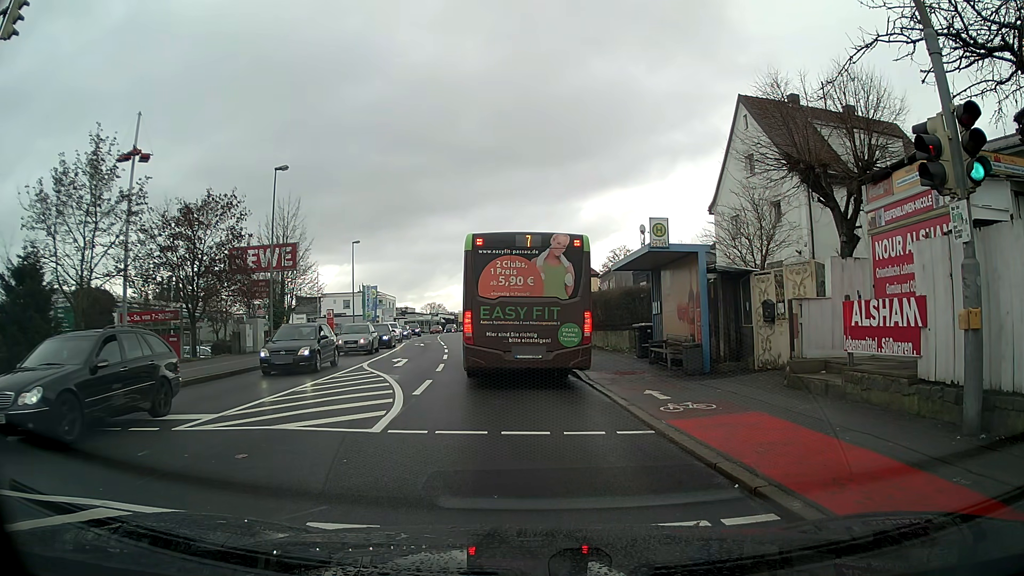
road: tertiary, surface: asphalt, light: Day
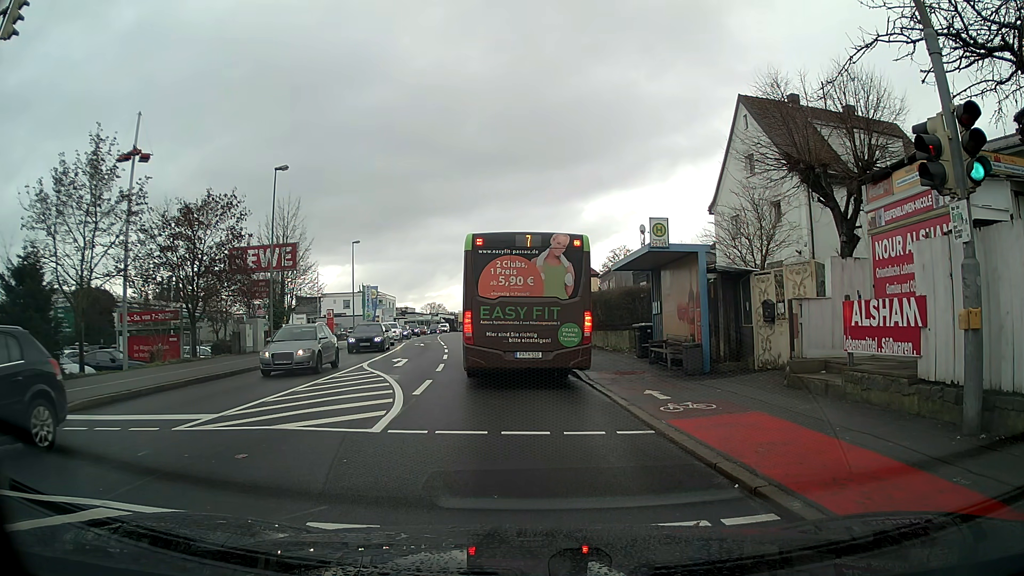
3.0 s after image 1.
(0.0, 0.0) m; 0°
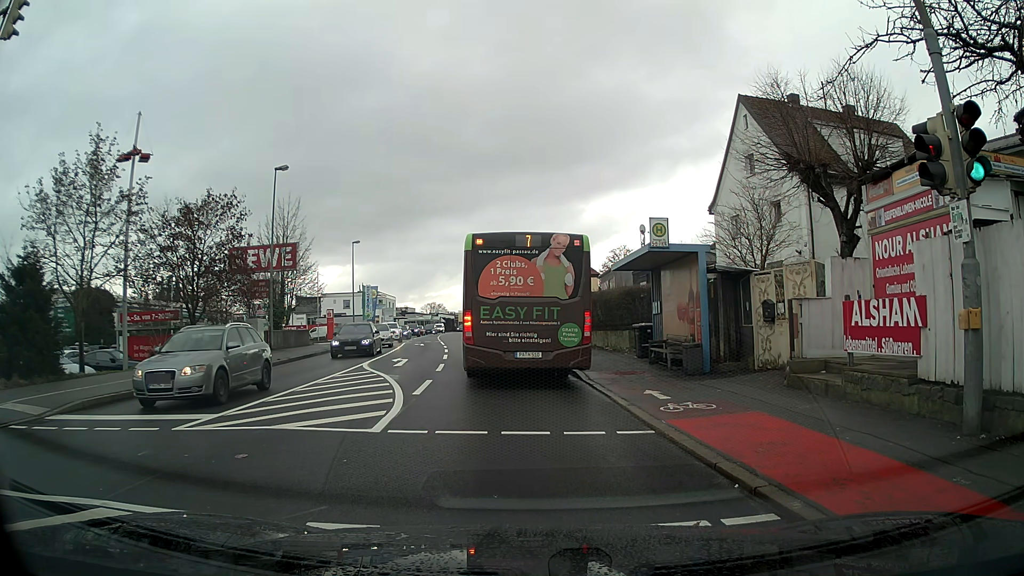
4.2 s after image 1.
(0.0, 0.0) m; 0°
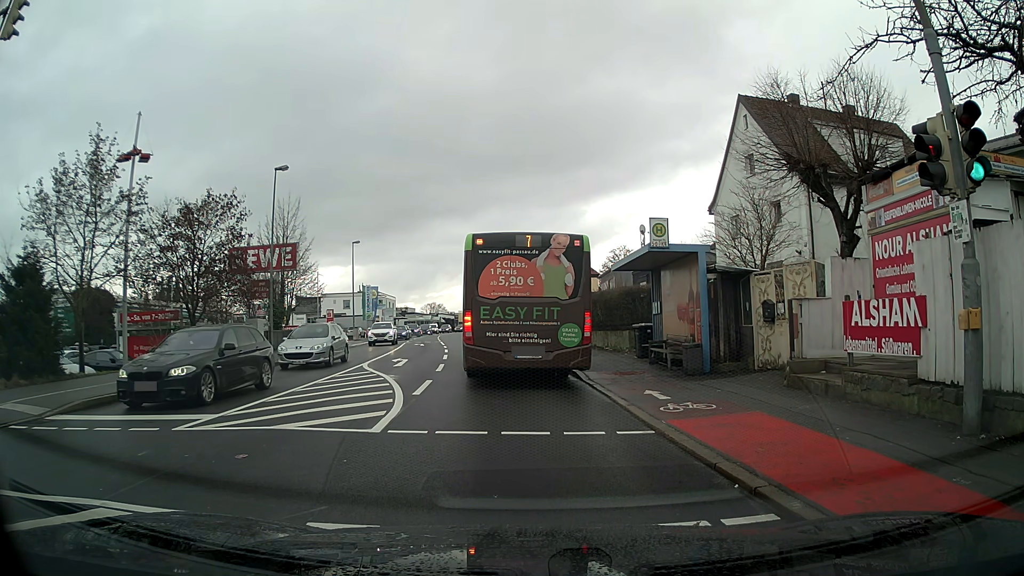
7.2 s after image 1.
(0.0, 0.0) m; 0°
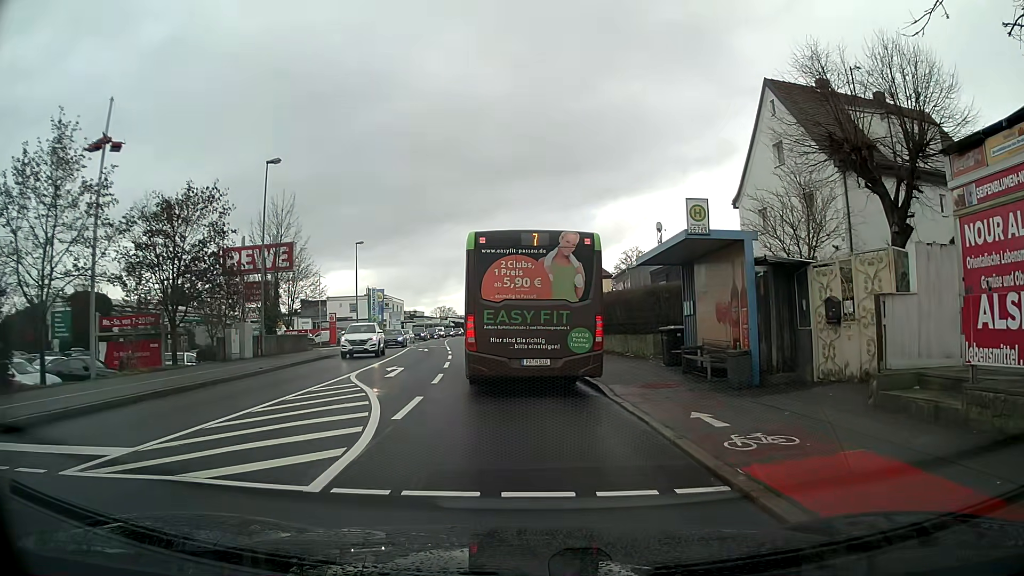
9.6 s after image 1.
(0.0, +3.0) m; -2°
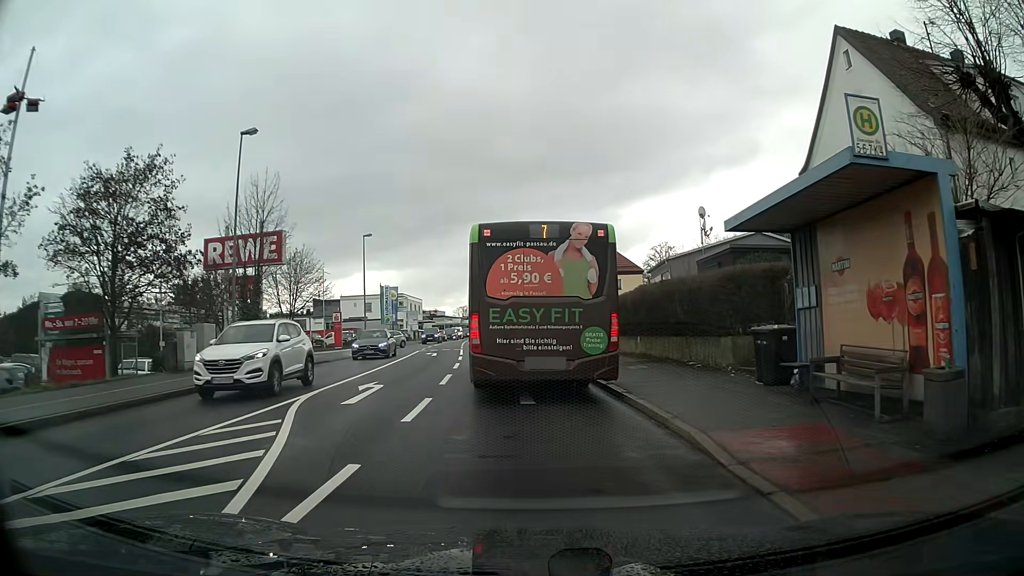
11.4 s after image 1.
(-0.1, +6.5) m; -2°
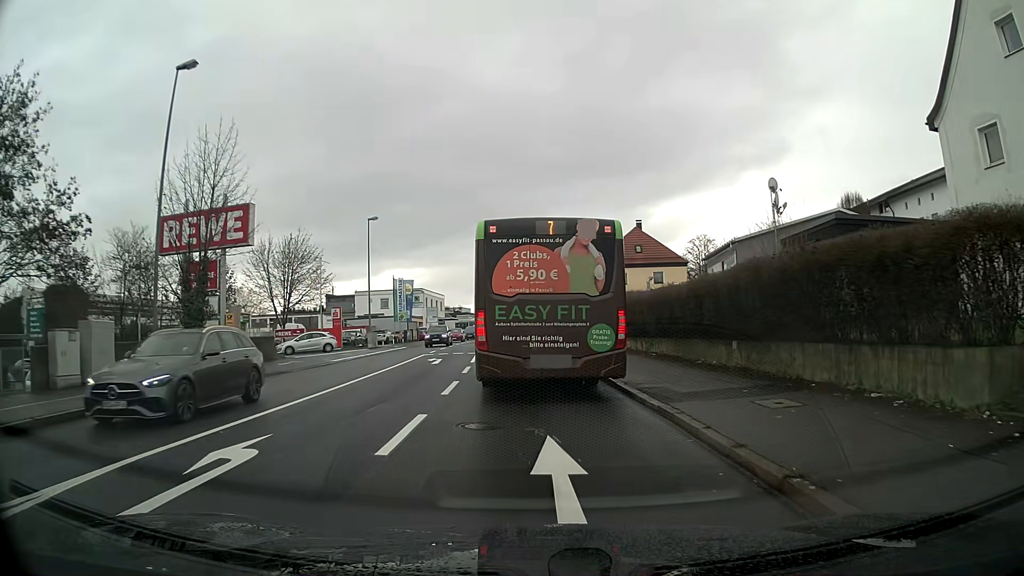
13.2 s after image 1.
(-0.2, +8.8) m; -2°
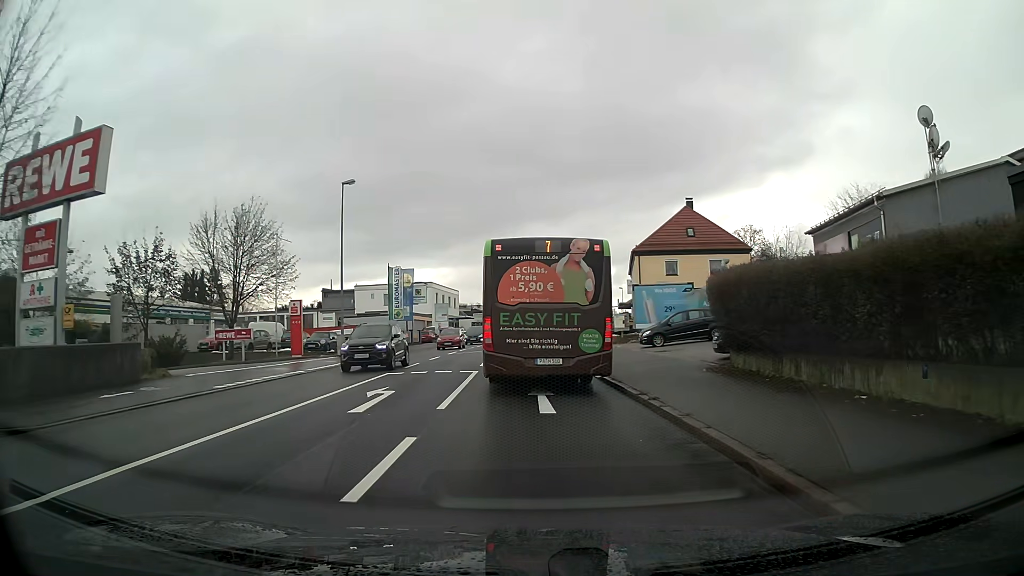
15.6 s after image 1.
(-0.3, +14.0) m; -2°
(0, +10) (0, +20) (0, +30) (-1, +40) (-1, +50) (0, +60) (0, +70) (+1, +80) (+2, +90) (+4, +100) m
